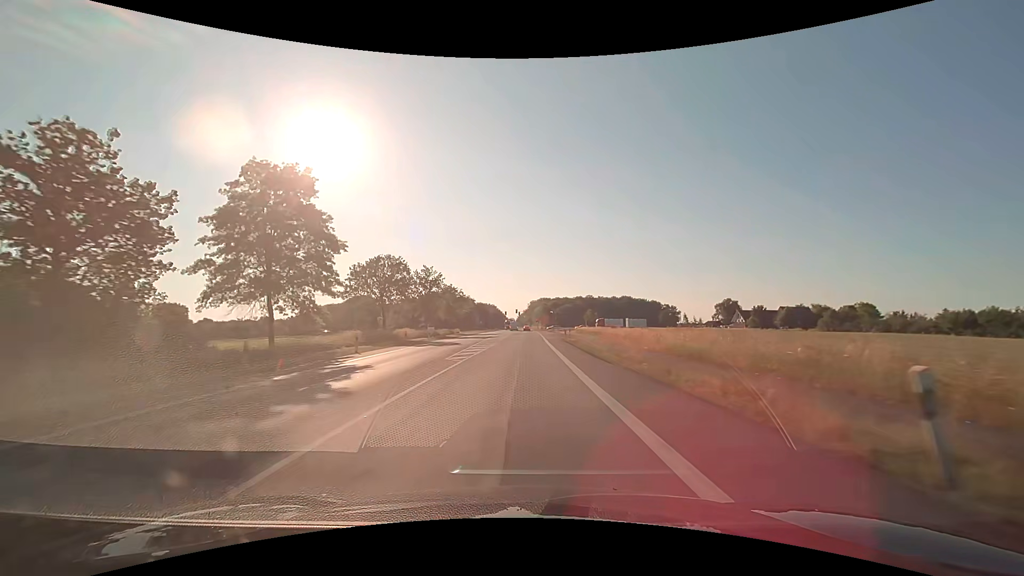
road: primary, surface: asphalt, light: Day
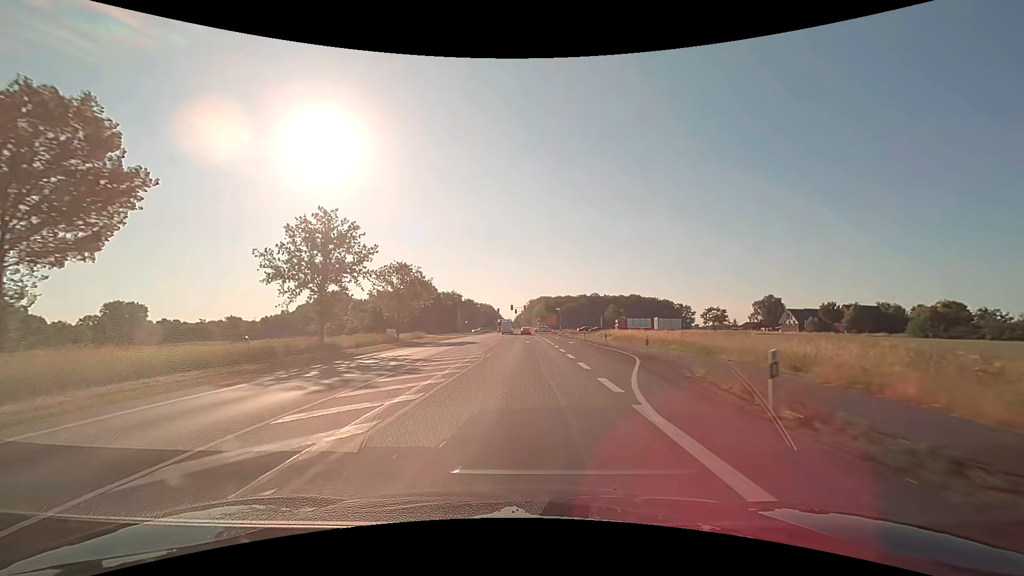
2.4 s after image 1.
(+0.2, +43.2) m; 0°
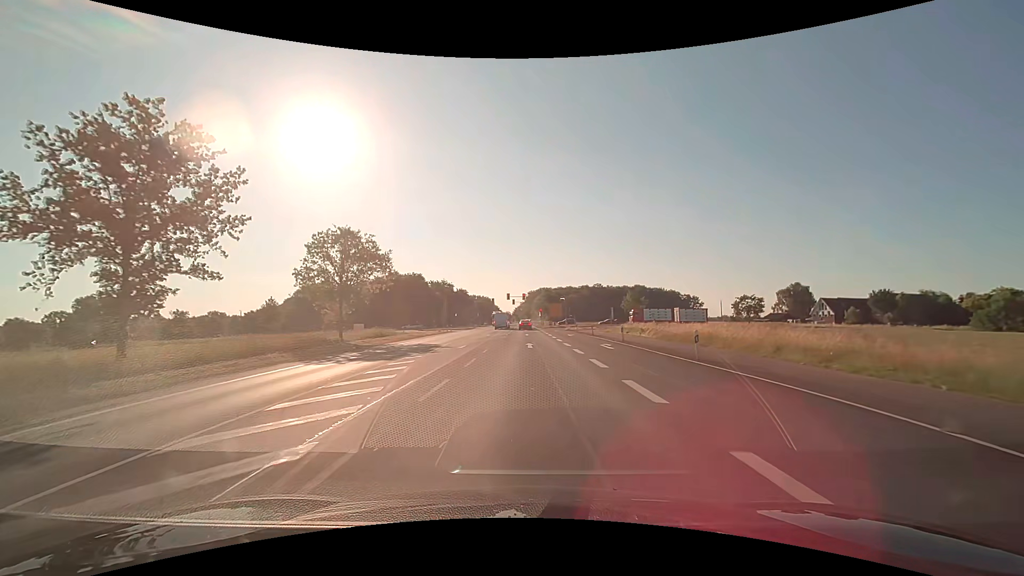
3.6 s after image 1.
(0.0, +20.2) m; 0°
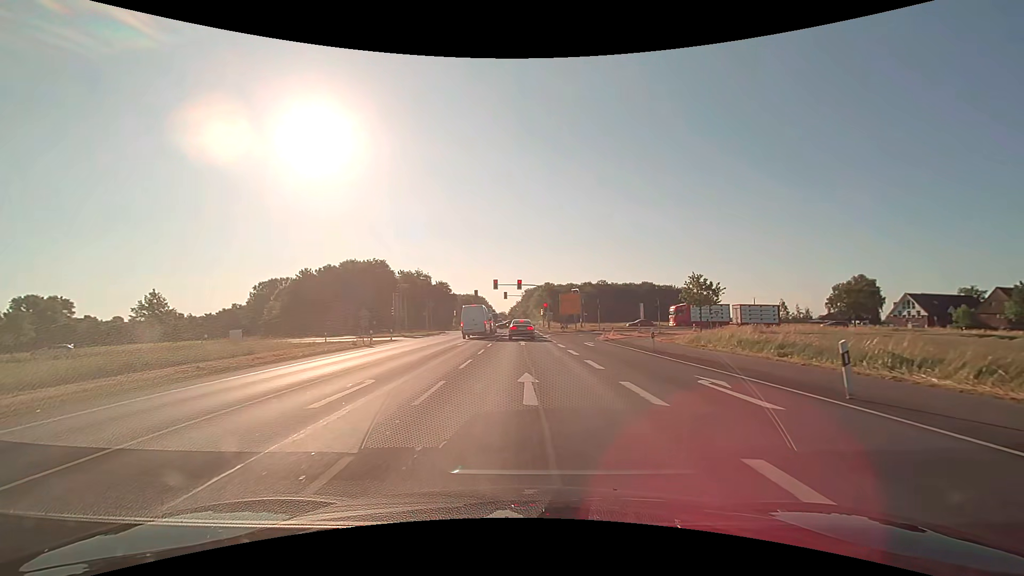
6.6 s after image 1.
(+0.1, +35.5) m; 0°
